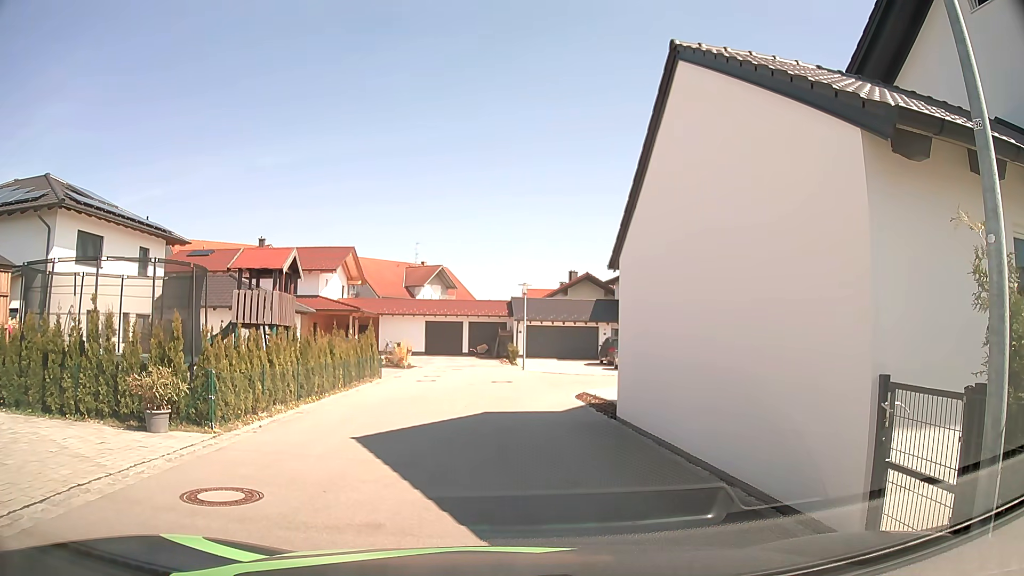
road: residential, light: Day
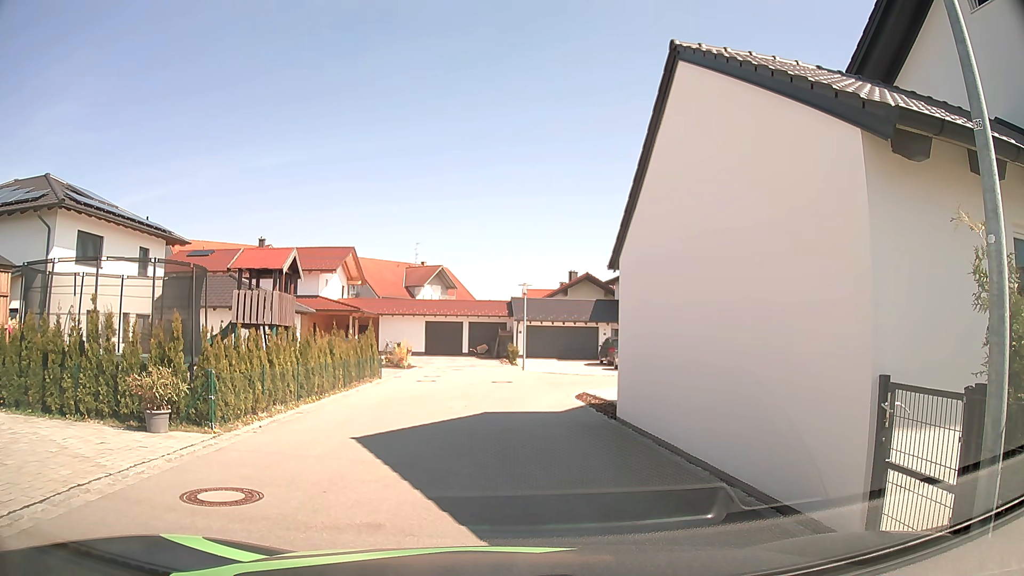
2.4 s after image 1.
(0.0, +0.1) m; 0°
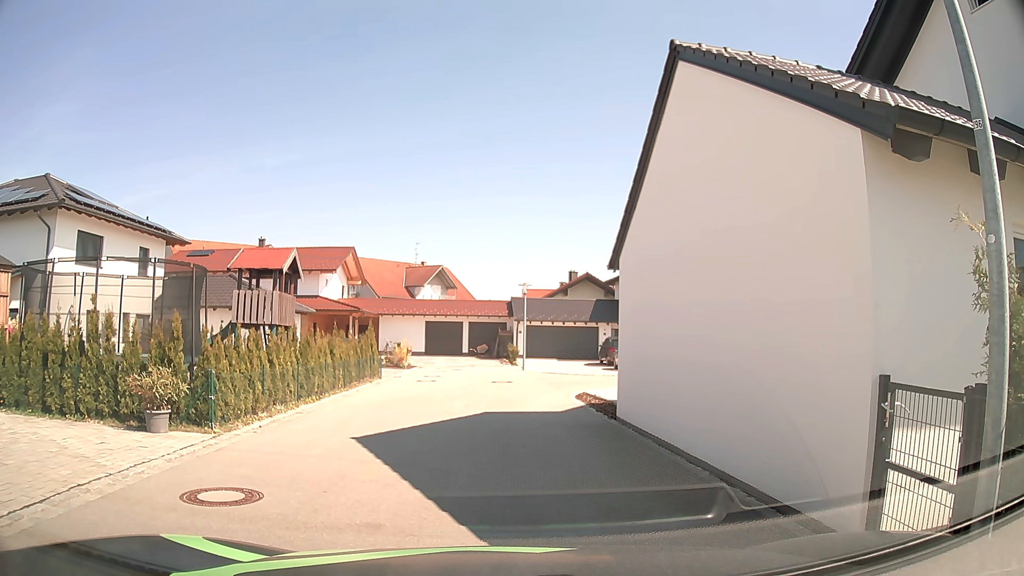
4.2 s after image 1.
(0.0, 0.0) m; 0°
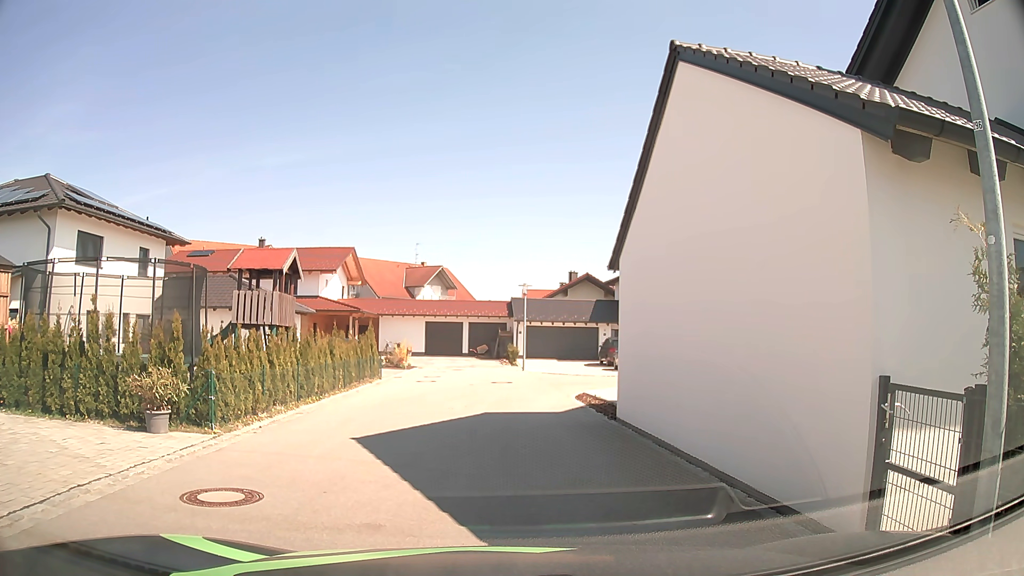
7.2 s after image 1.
(0.0, 0.0) m; 0°
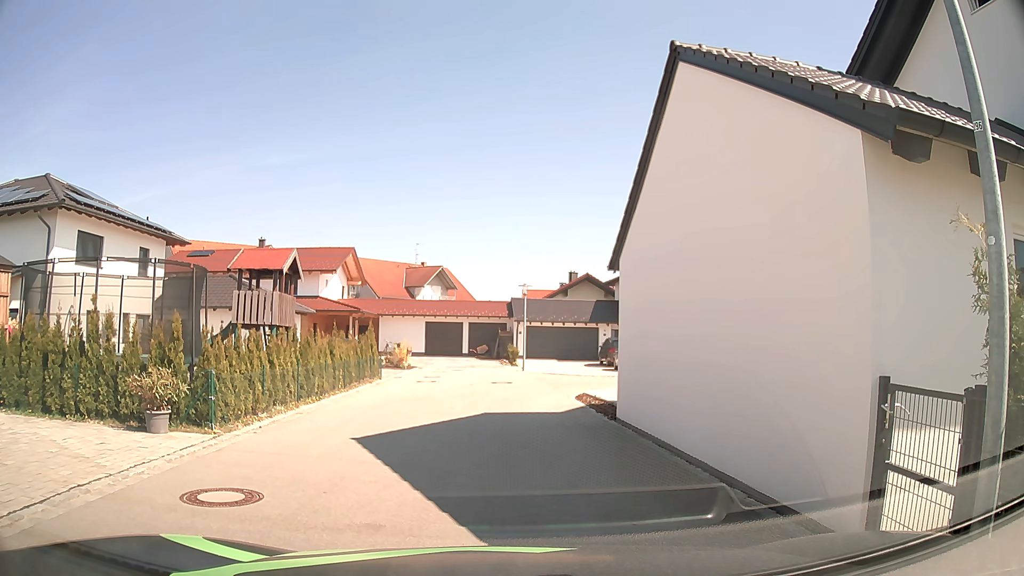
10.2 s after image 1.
(0.0, 0.0) m; 0°
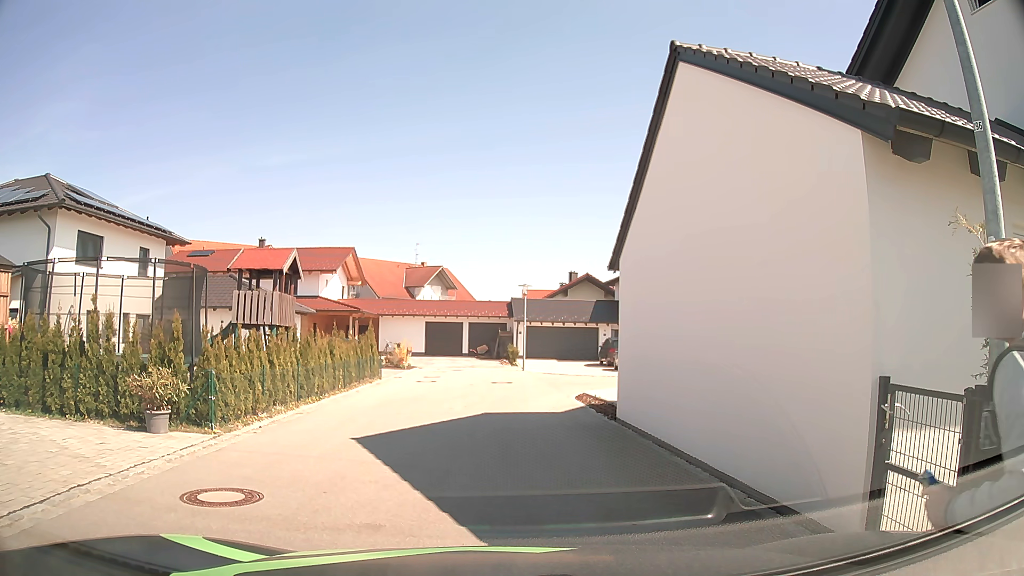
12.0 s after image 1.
(0.0, 0.0) m; 0°
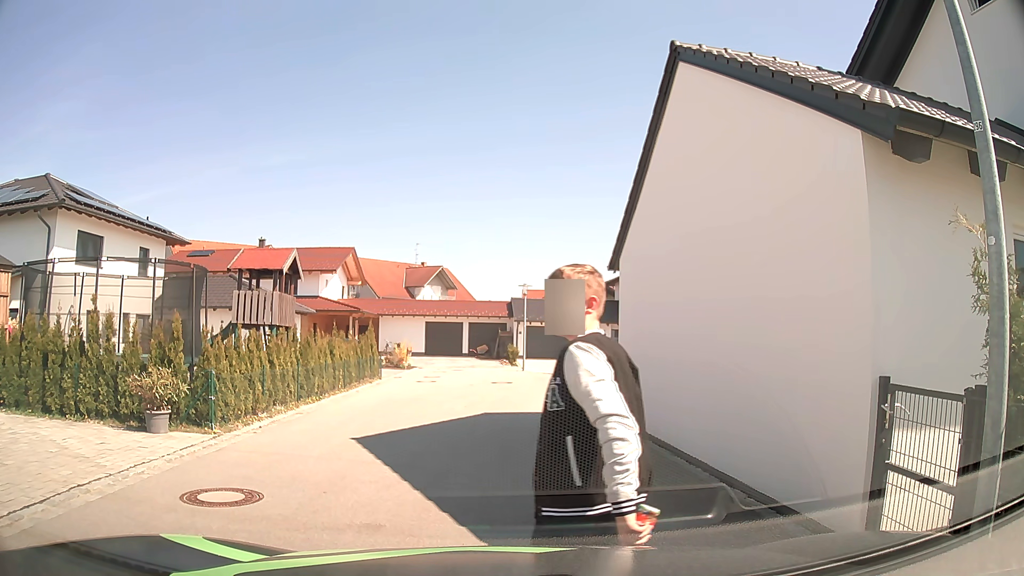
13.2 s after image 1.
(0.0, 0.0) m; 0°
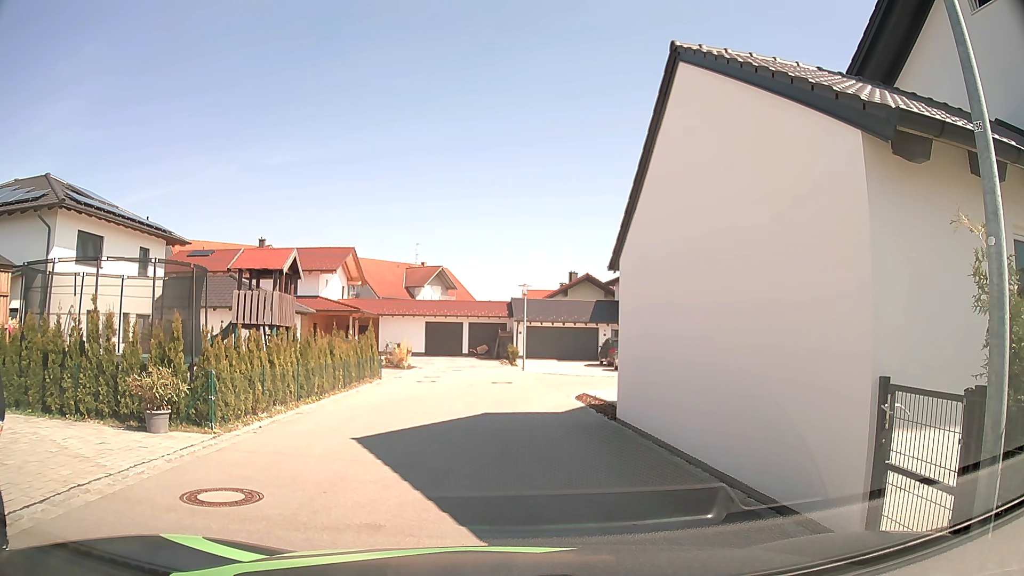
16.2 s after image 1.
(0.0, 0.0) m; 0°
(-1, +10) (-1, +20) (+5, +27) (+15, +27) (+24, +24) (+32, +29) (+27, +36) (+17, +33) (+8, +29) (0, +23) m
